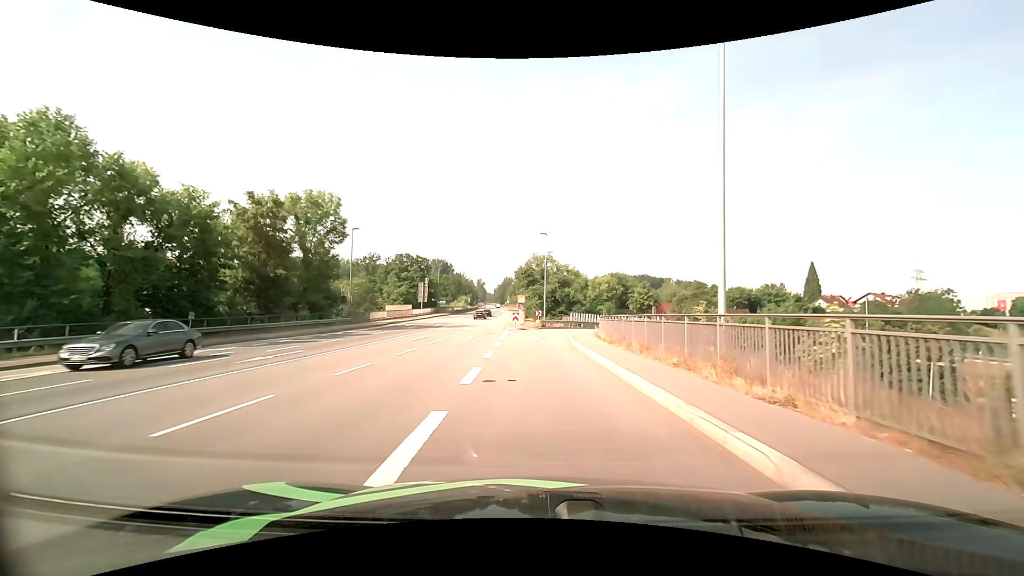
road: primary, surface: asphalt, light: Day
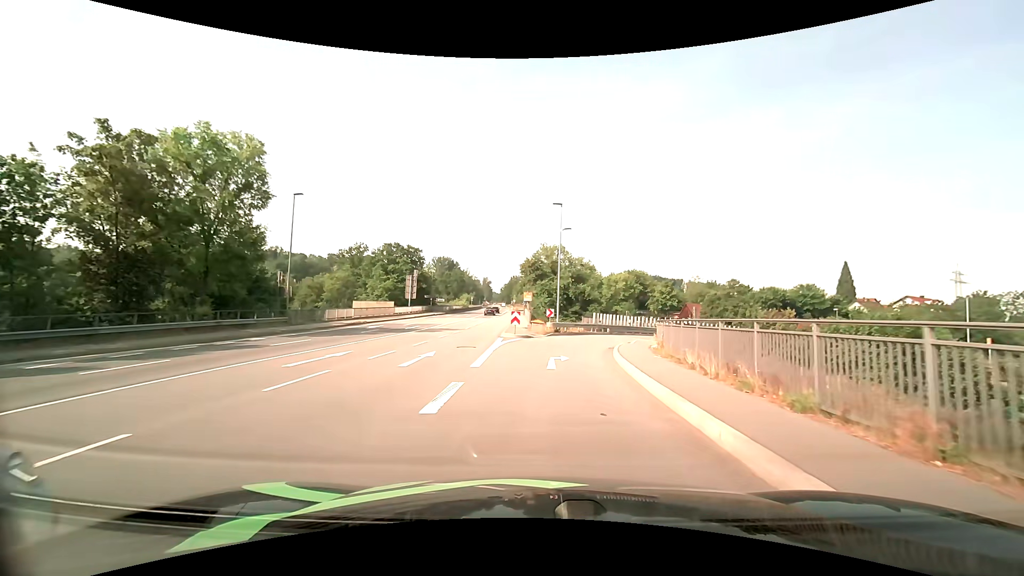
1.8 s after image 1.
(-0.2, +15.1) m; -1°
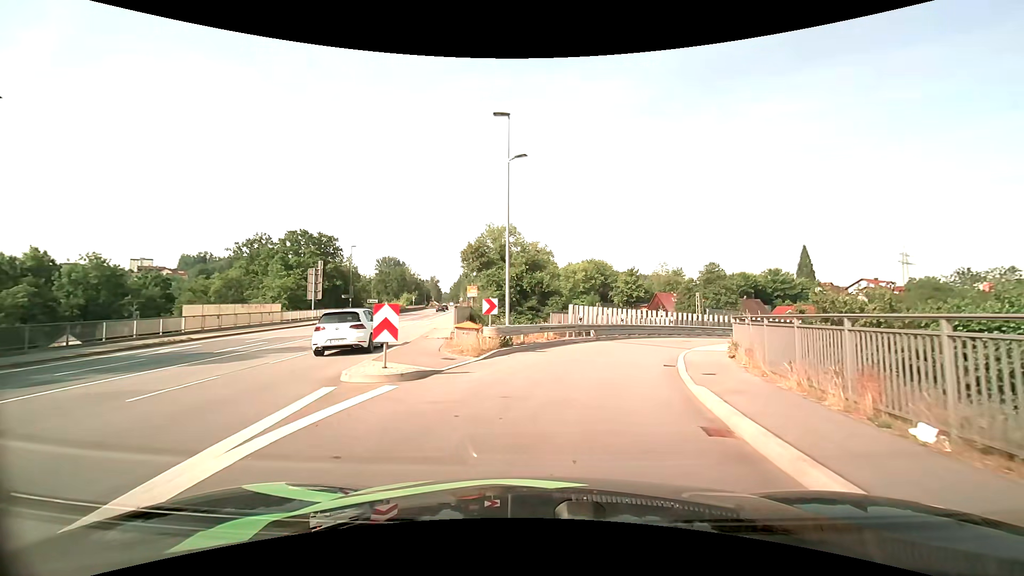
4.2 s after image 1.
(+0.7, +18.0) m; +5°
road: primary_link
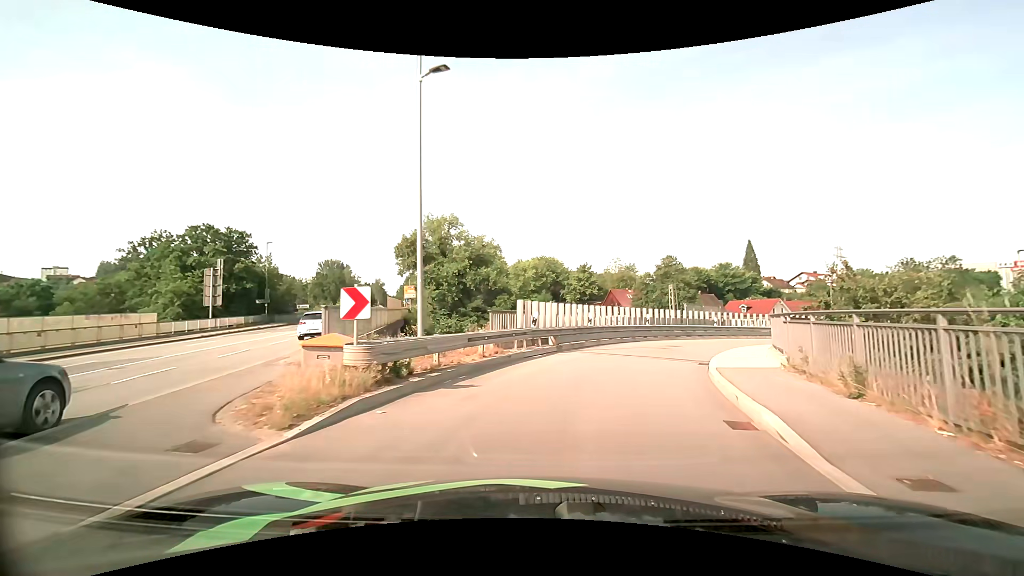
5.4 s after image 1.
(+0.4, +8.1) m; +6°
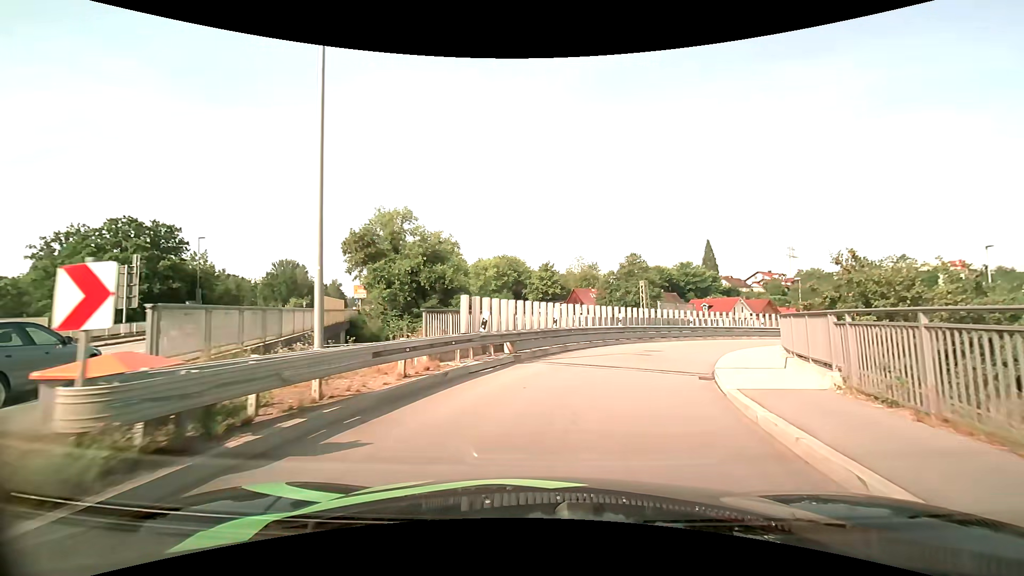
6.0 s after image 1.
(+0.1, +4.0) m; +4°
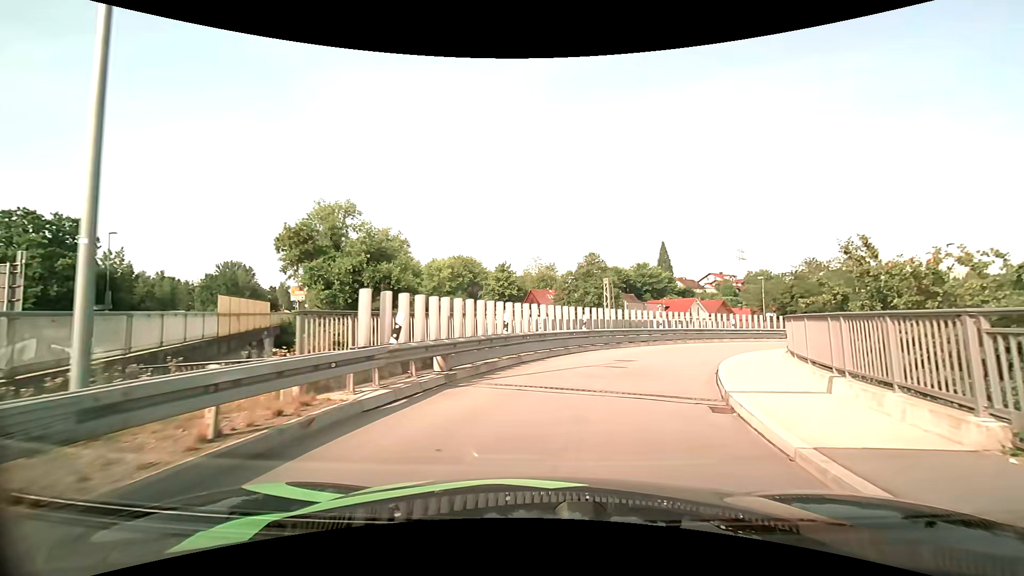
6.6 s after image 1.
(+0.1, +3.9) m; +5°
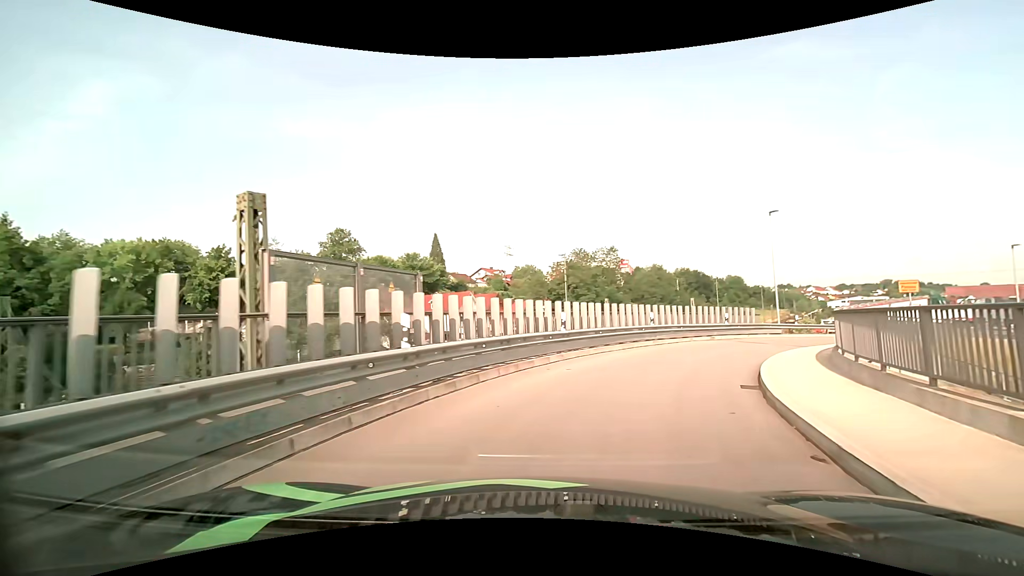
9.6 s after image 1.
(+3.9, +18.8) m; +24°
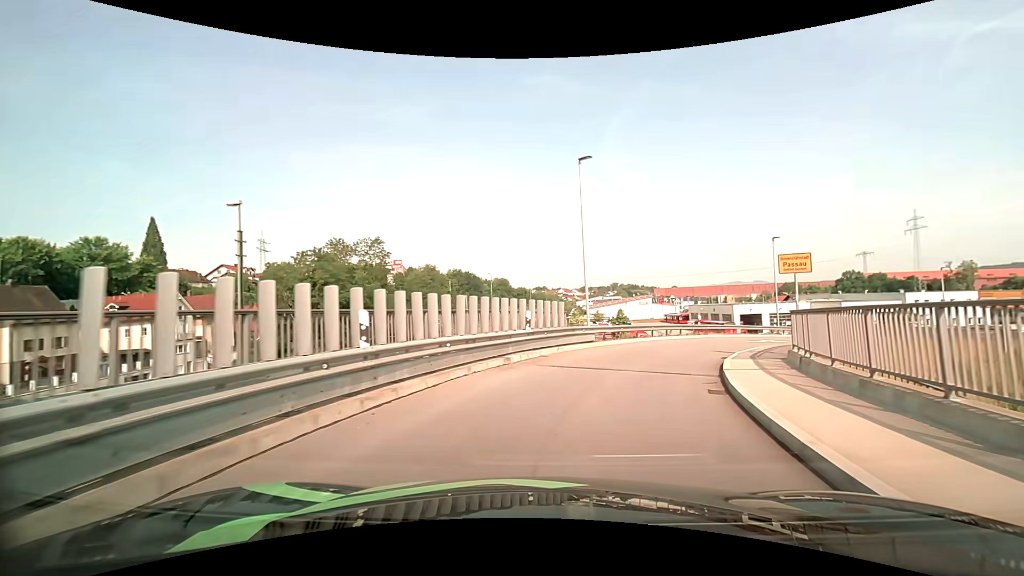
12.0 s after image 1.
(+3.4, +14.6) m; +25°
(+1, +10) (+5, +19) (+10, +27) (+17, +34) (+25, +41) (+33, +47) (+42, +52) (+50, +57) (+59, +62) (+68, +67) m
